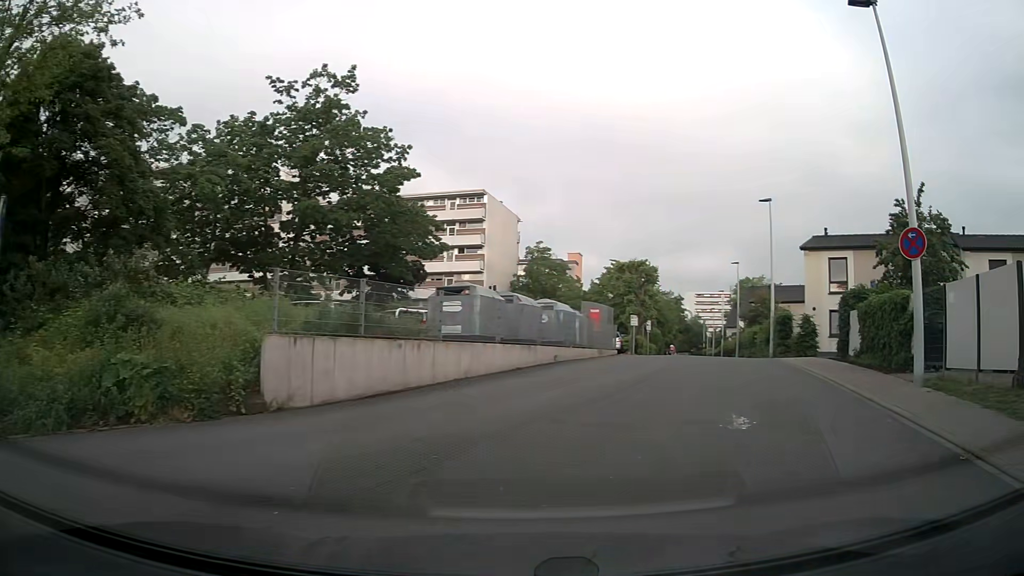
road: residential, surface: asphalt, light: Day
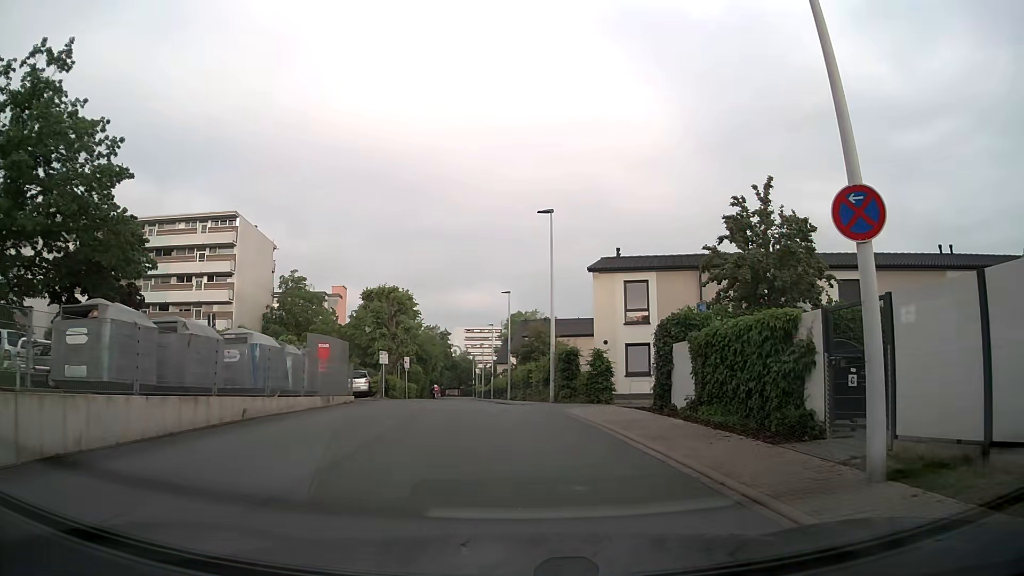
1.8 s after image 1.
(+2.0, +6.4) m; +23°
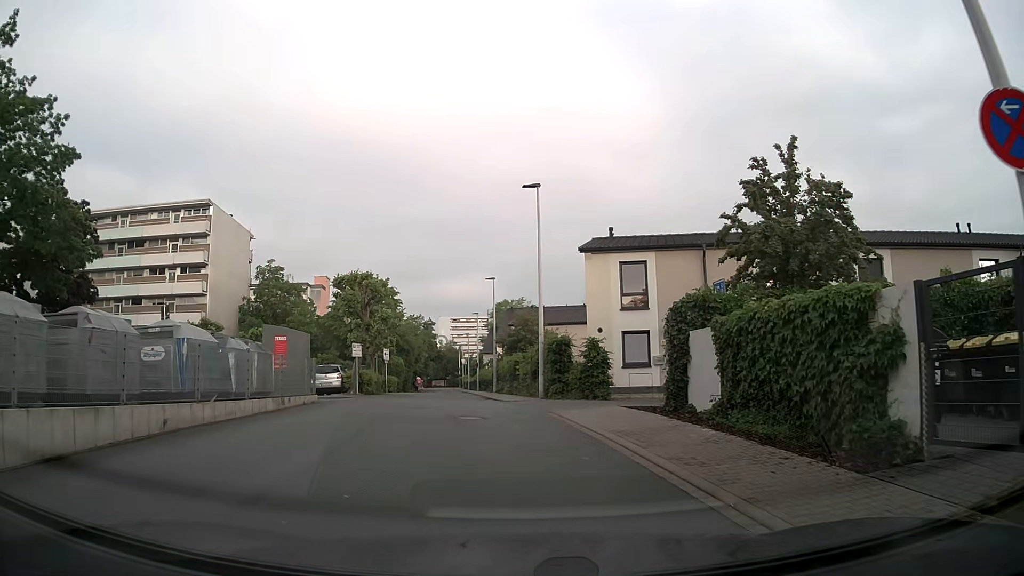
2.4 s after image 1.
(+0.1, +2.9) m; +2°
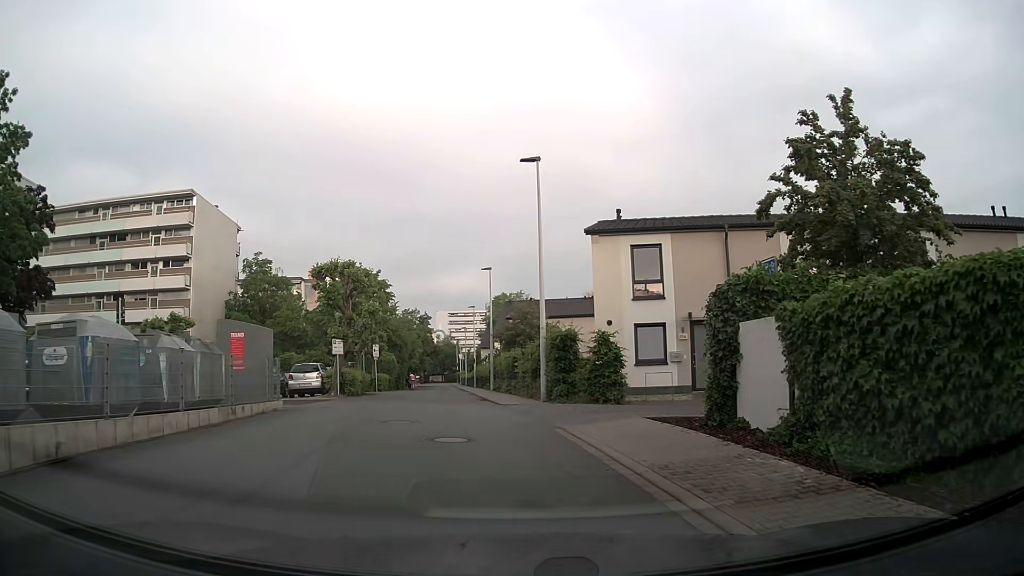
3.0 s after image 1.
(0.0, +3.1) m; +1°
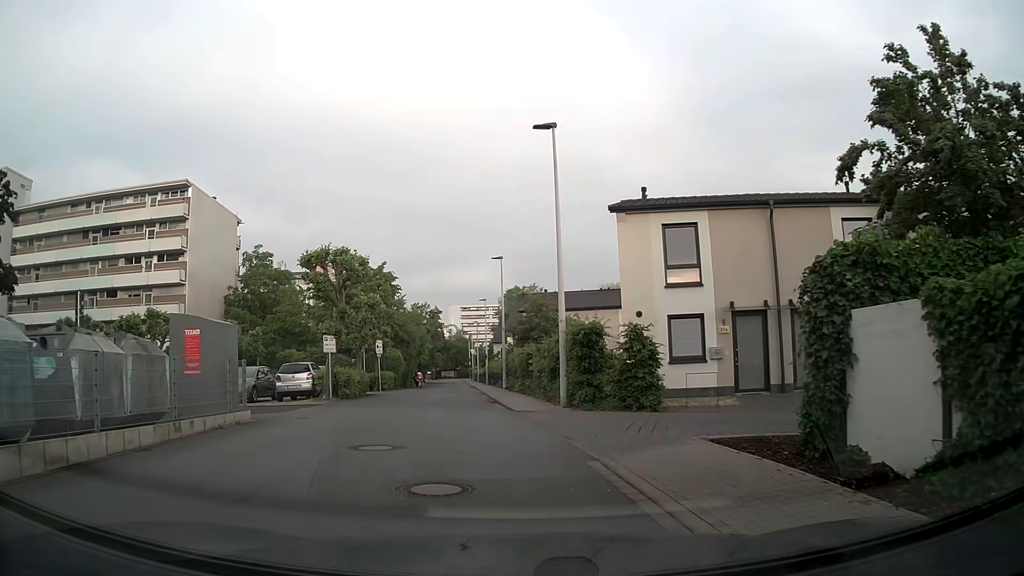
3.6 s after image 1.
(-0.1, +3.2) m; -2°
